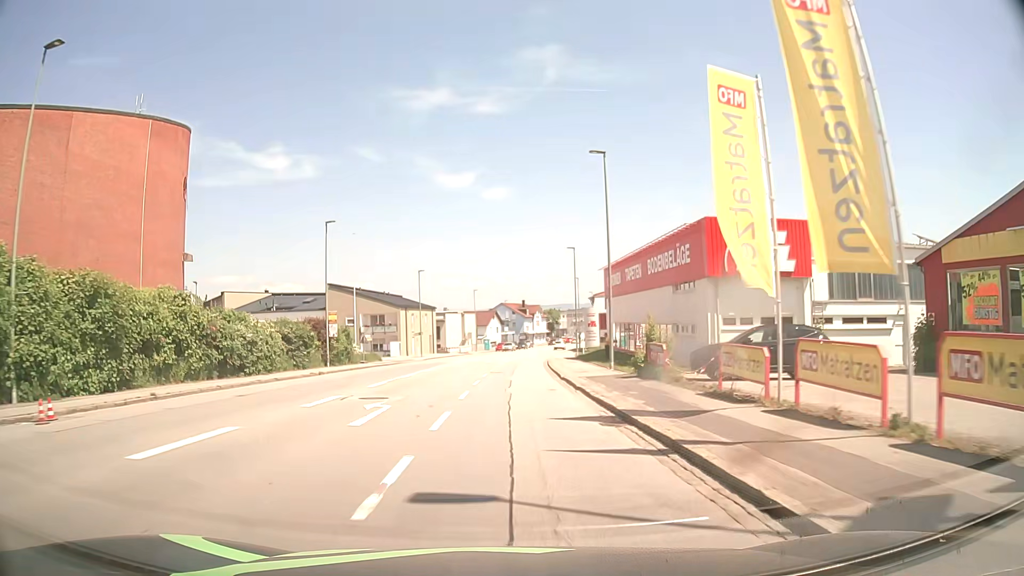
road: tertiary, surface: asphalt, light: Day
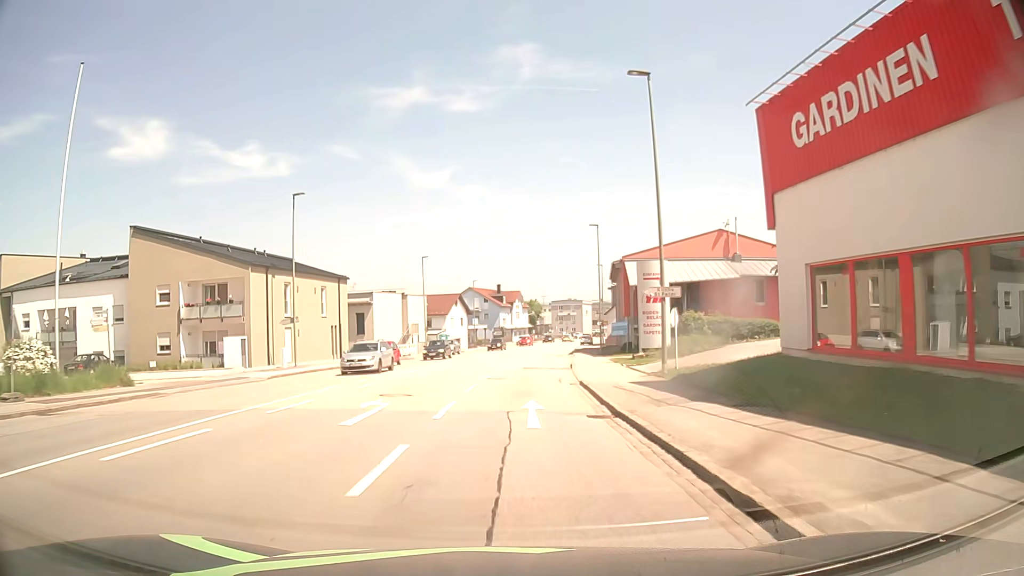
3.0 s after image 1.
(+0.6, +41.4) m; +2°
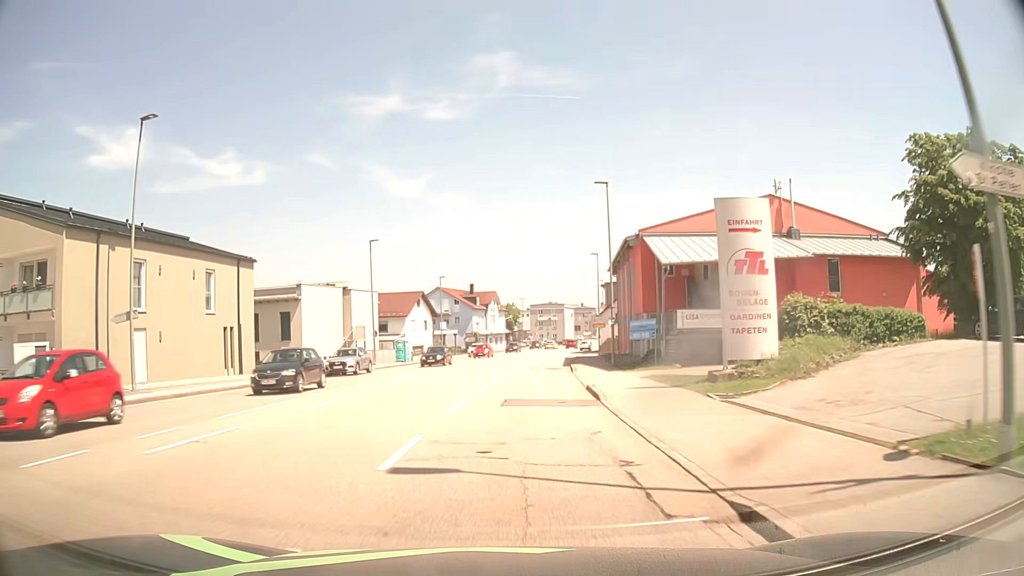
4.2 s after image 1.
(+0.2, +16.4) m; +2°
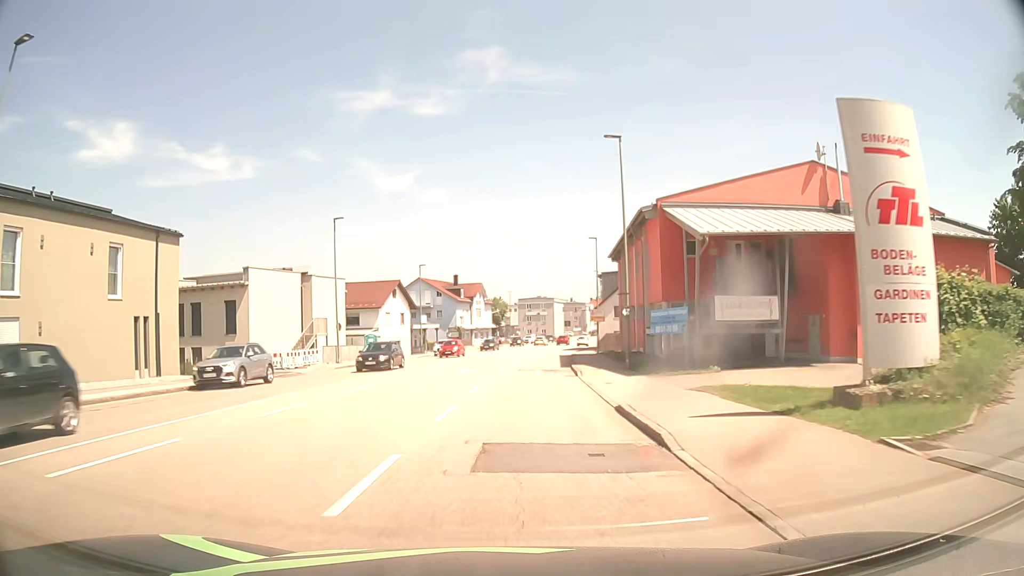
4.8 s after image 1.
(0.0, +8.1) m; 0°
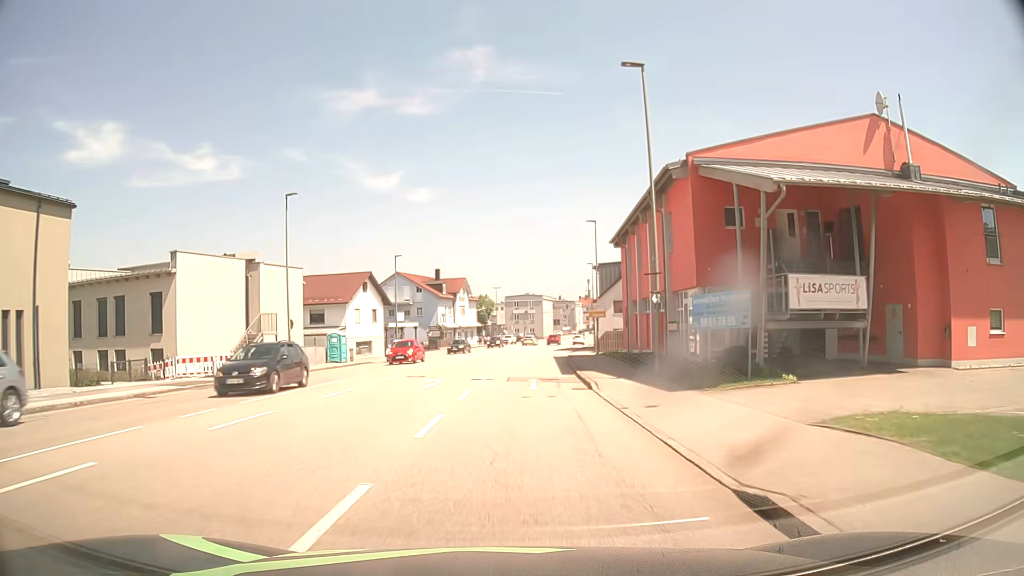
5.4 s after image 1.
(+0.1, +8.1) m; +1°
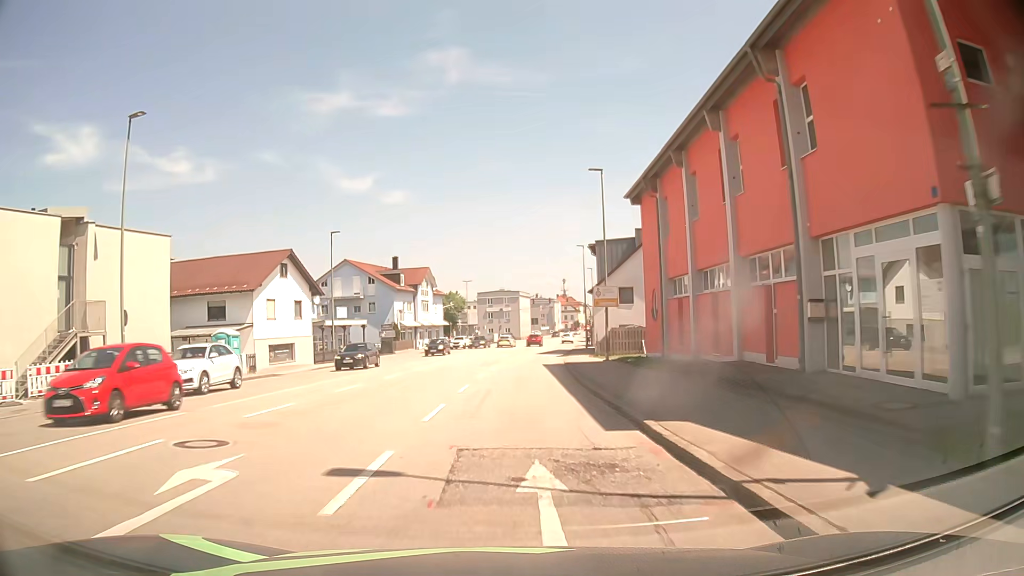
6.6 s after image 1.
(+0.3, +16.2) m; +2°
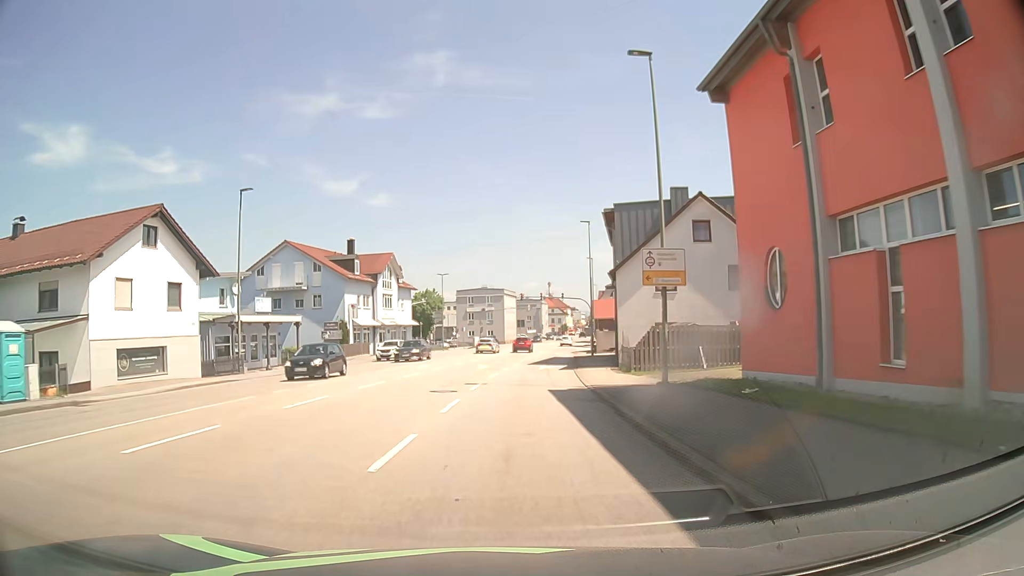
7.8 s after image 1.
(+0.2, +16.1) m; +1°
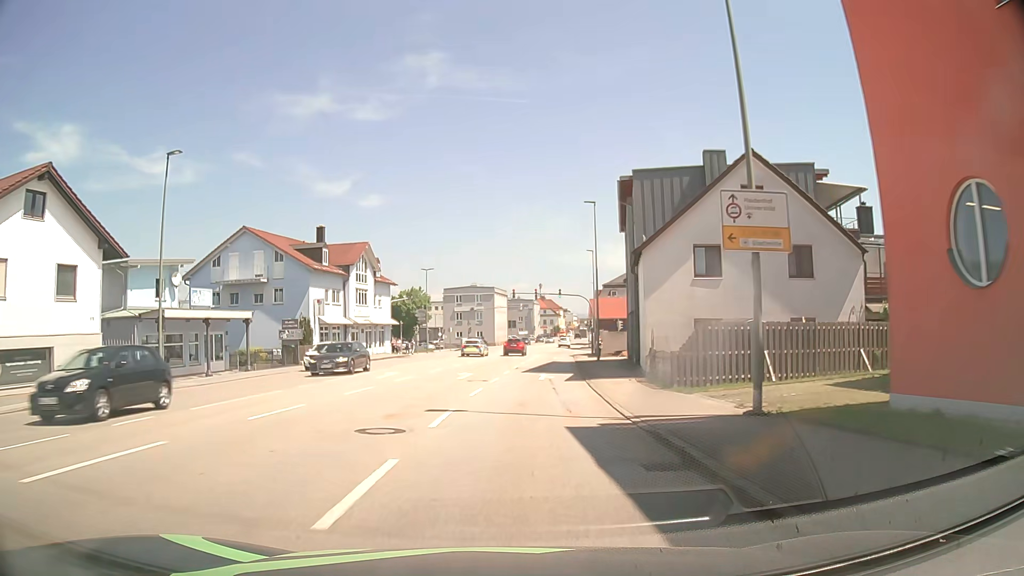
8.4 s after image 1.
(+0.1, +8.1) m; +1°
(0, +10) (+1, +20) (+1, +30) (+2, +40) (+3, +50) (+4, +60) (+6, +70) (+7, +80) (+8, +90) (+10, +99) m
